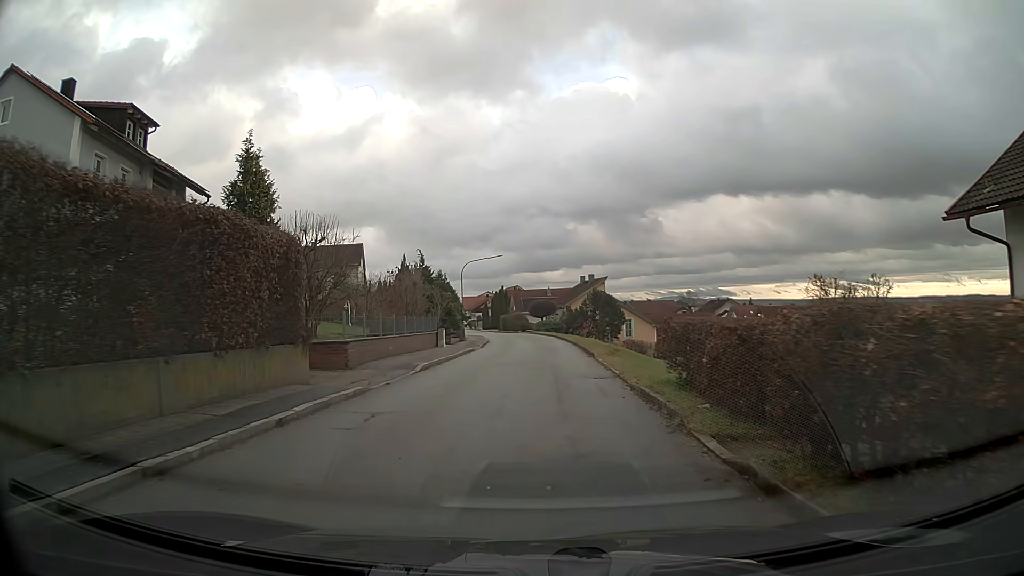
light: Day
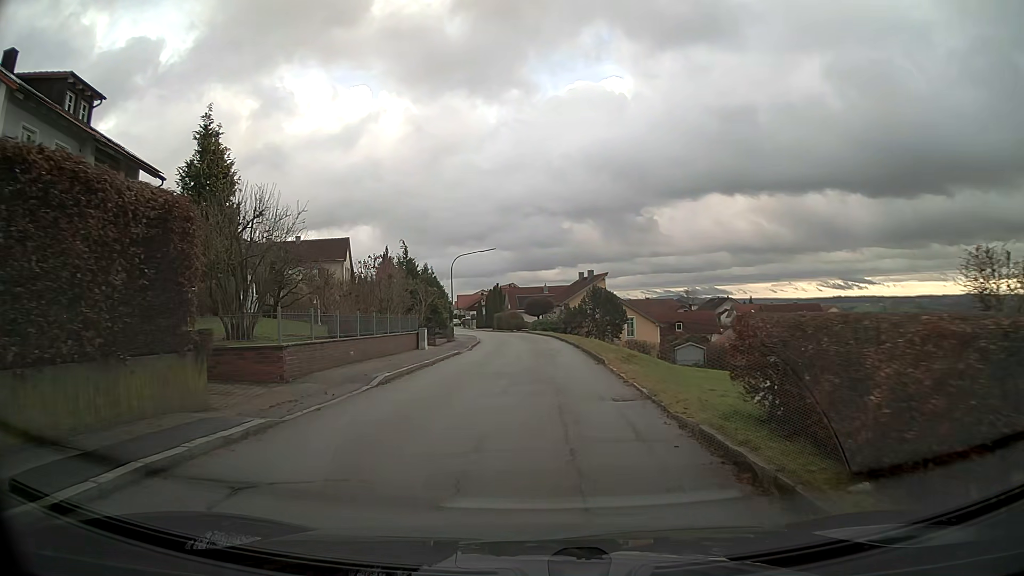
(0.0, +4.6) m; 0°
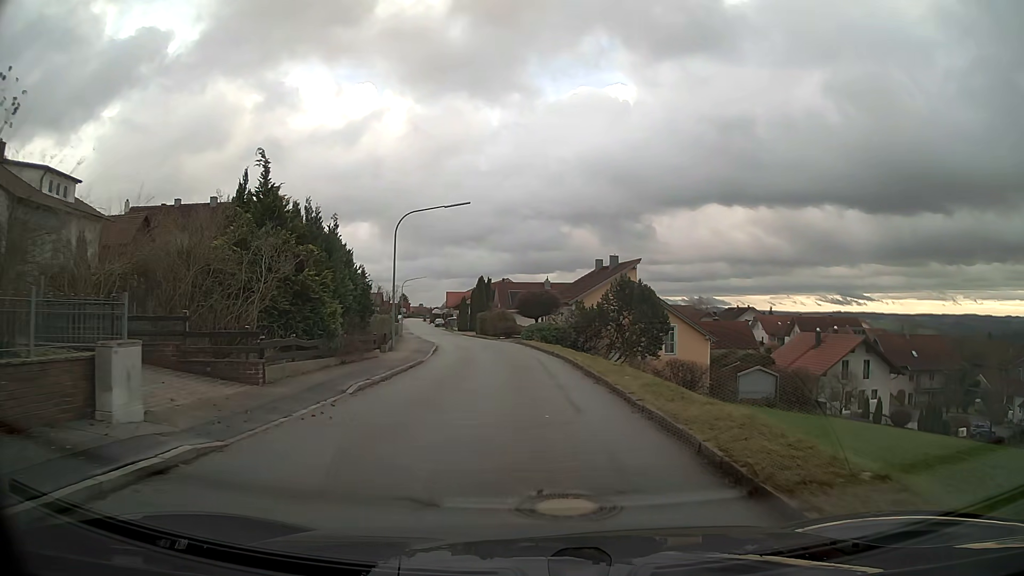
(+0.1, +22.8) m; 0°
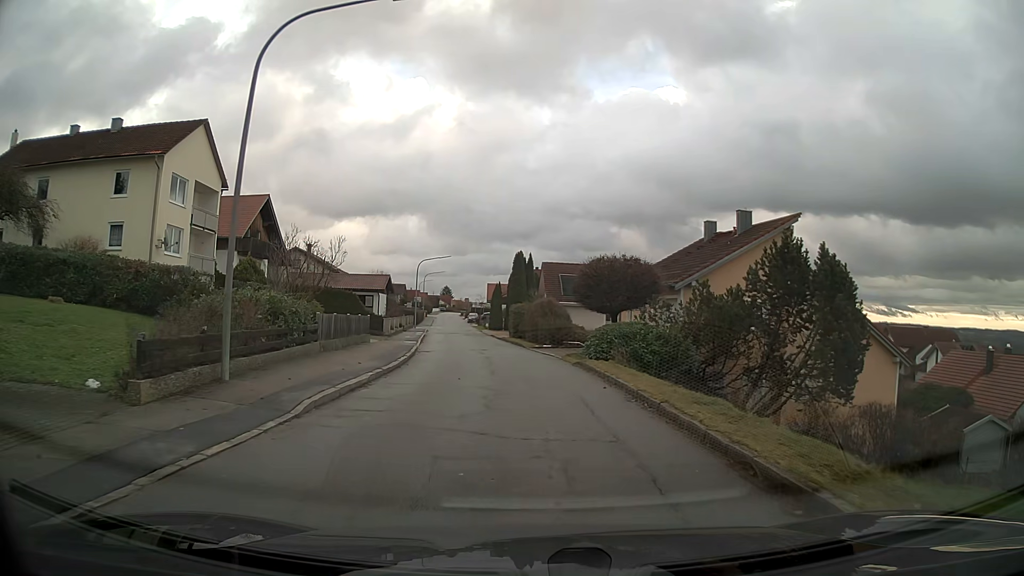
(-0.8, +22.6) m; -4°
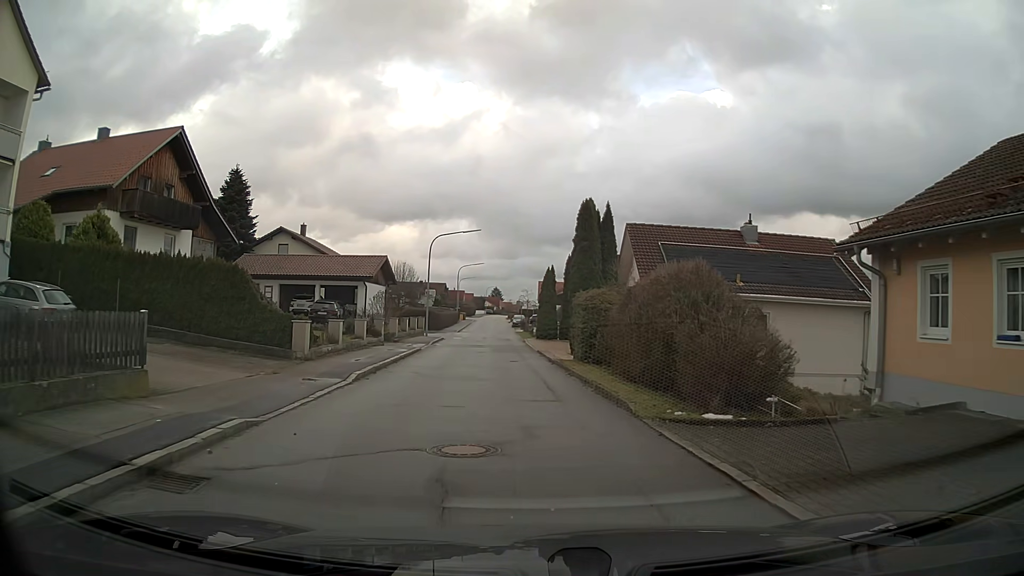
(-0.9, +22.5) m; -4°
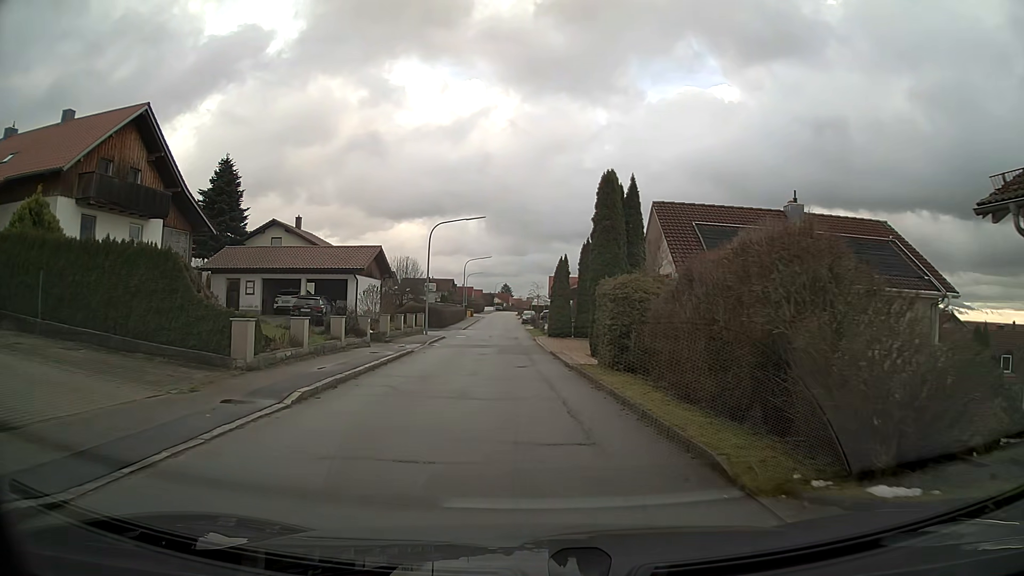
(0.0, +4.5) m; -1°
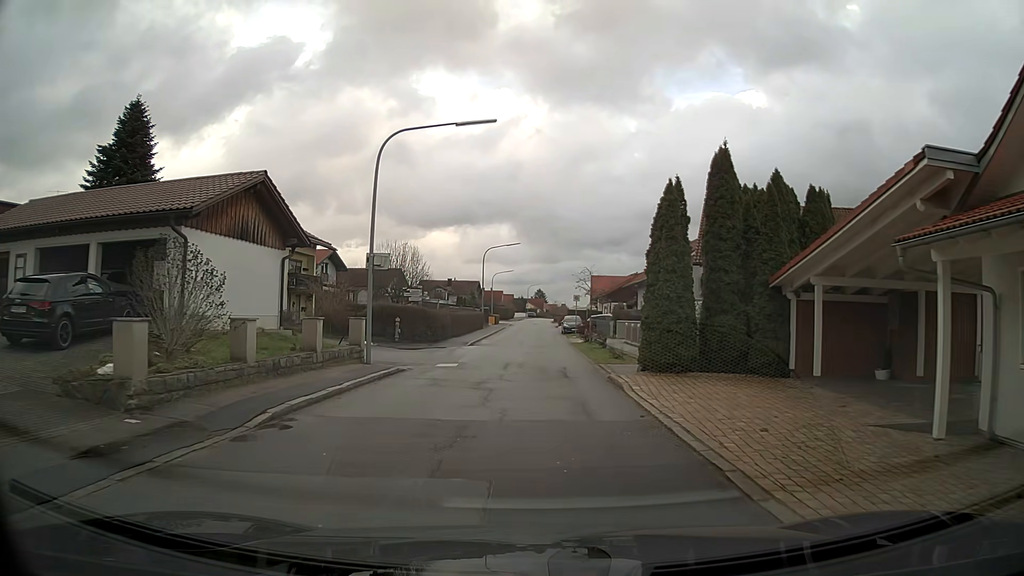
(-0.7, +22.3) m; -2°
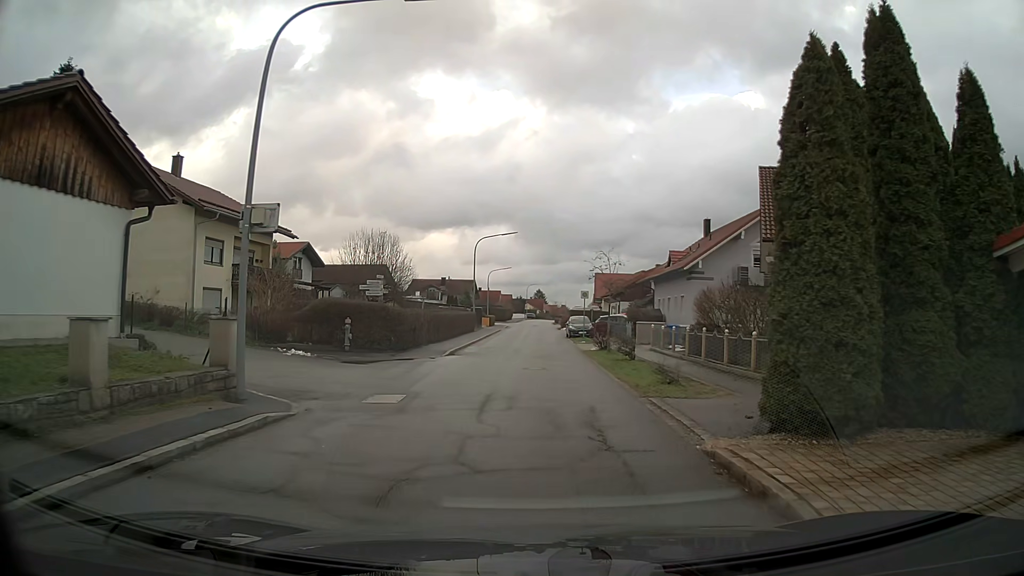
(0.0, +8.8) m; 0°
